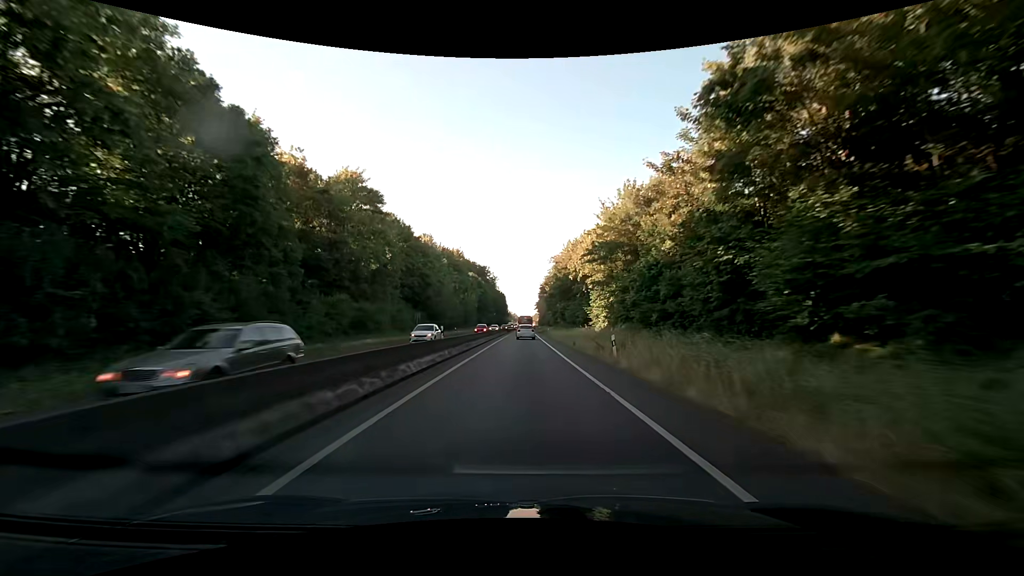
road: trunk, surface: asphalt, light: Day
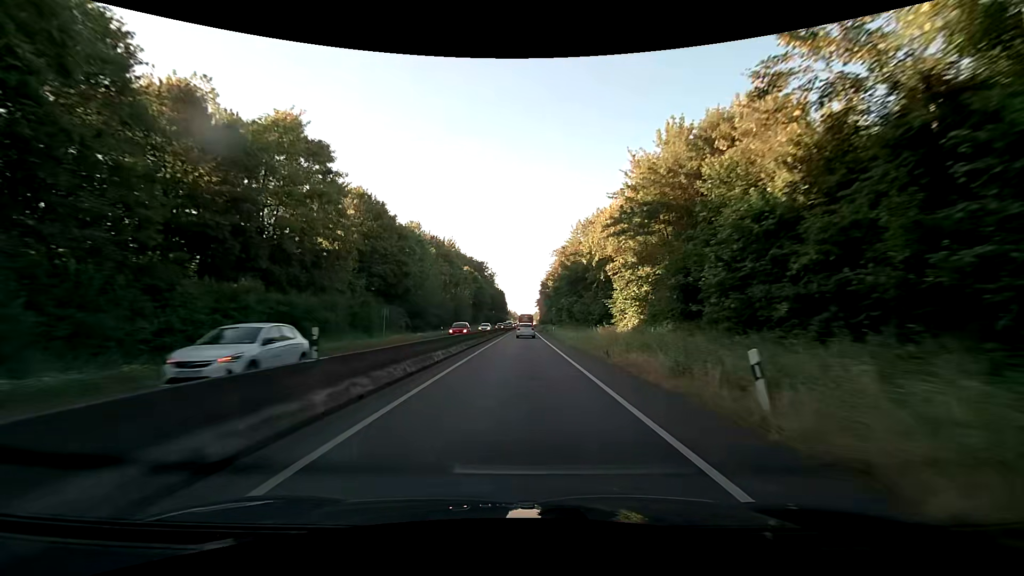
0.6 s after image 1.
(0.0, +12.2) m; 0°
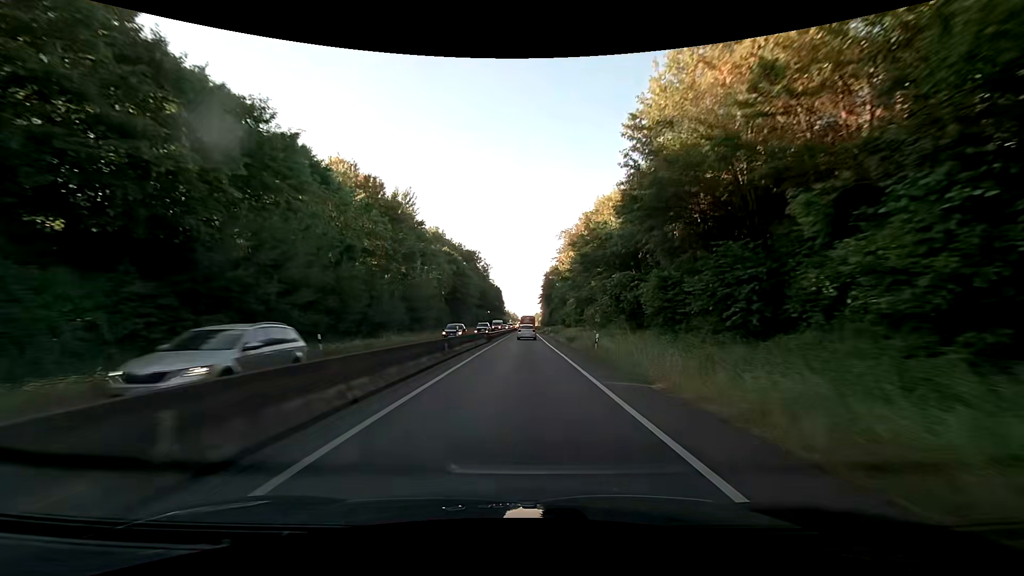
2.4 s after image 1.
(+0.1, +36.6) m; 0°
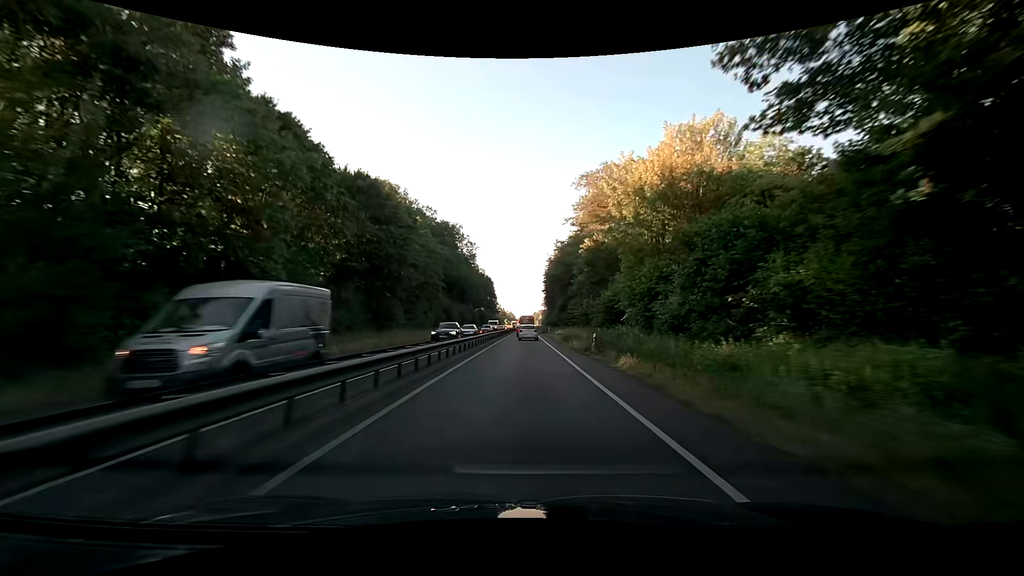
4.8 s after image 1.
(0.0, +47.7) m; 0°
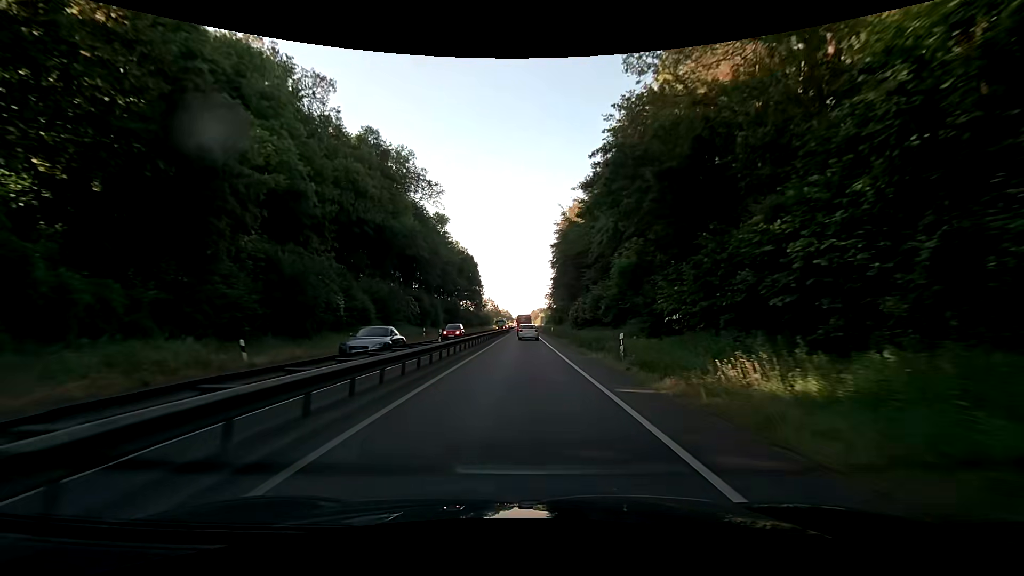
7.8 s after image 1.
(+0.5, +57.6) m; +1°
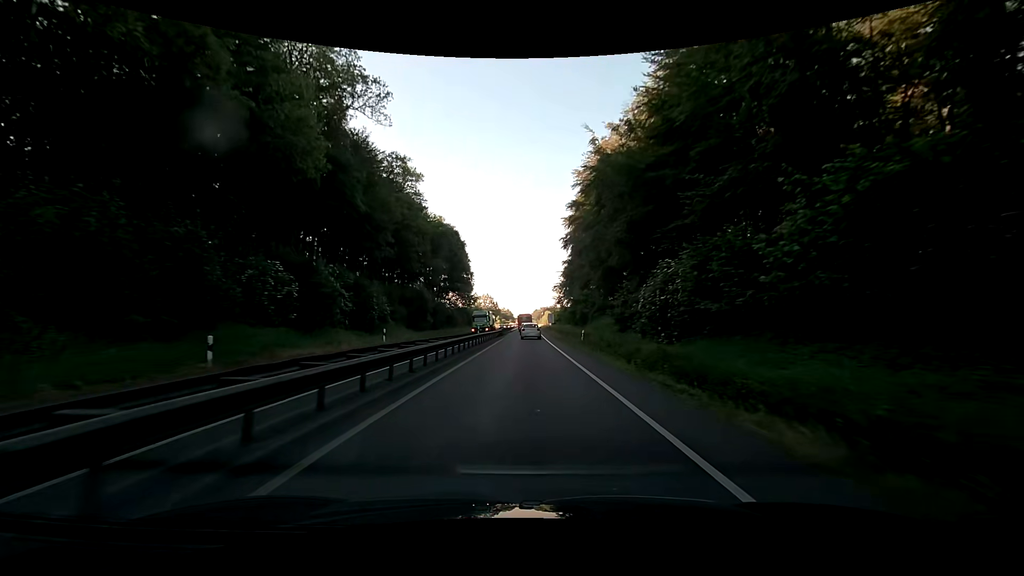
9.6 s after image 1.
(-0.1, +34.0) m; 0°
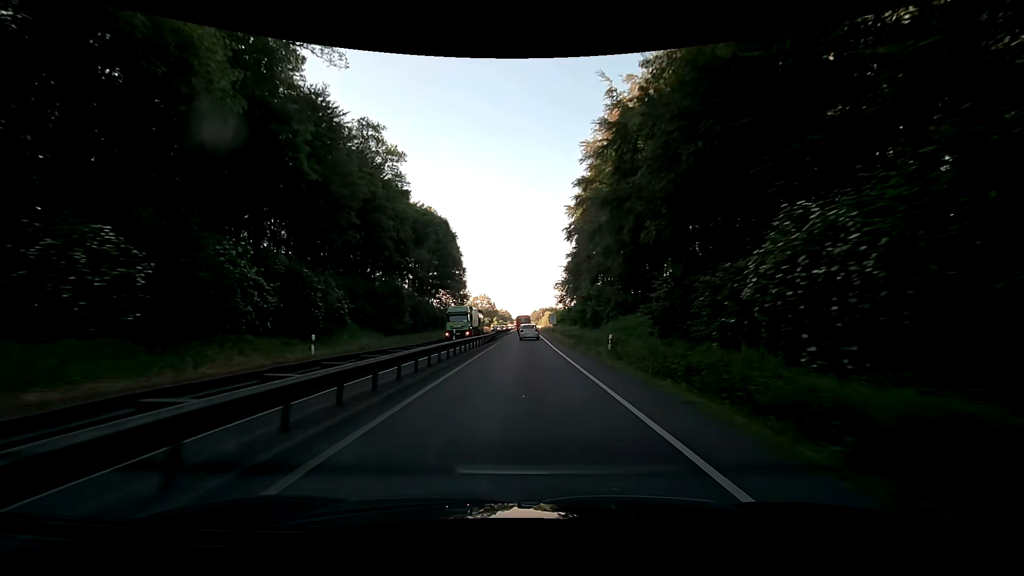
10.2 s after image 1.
(0.0, +11.3) m; 0°
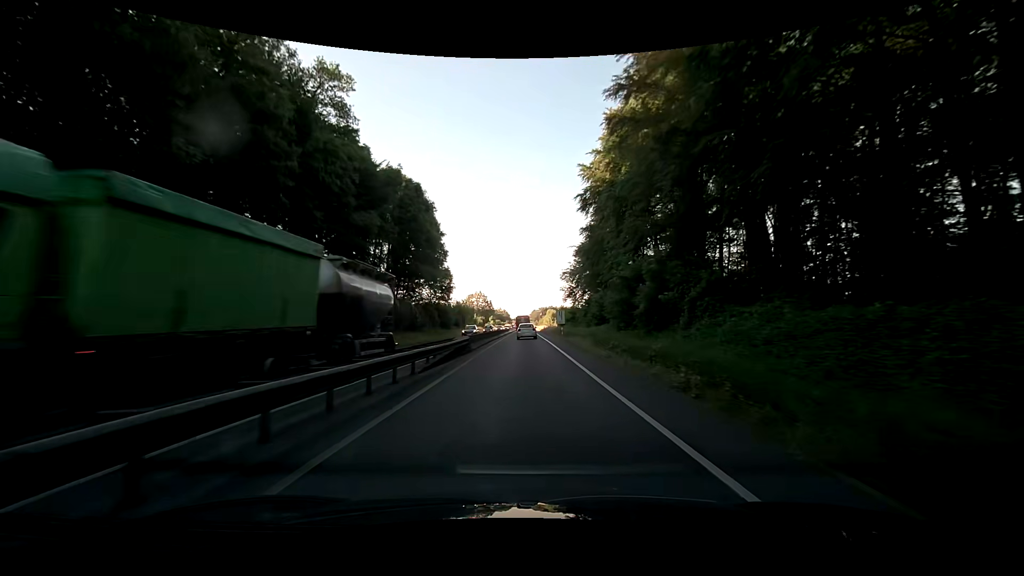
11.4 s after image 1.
(+0.1, +22.6) m; 0°
(0, +10) (0, +20) (0, +30) (0, +40) (0, +50) (+1, +60) (+1, +70) (+1, +80) (+1, +90) (+1, +100) m
